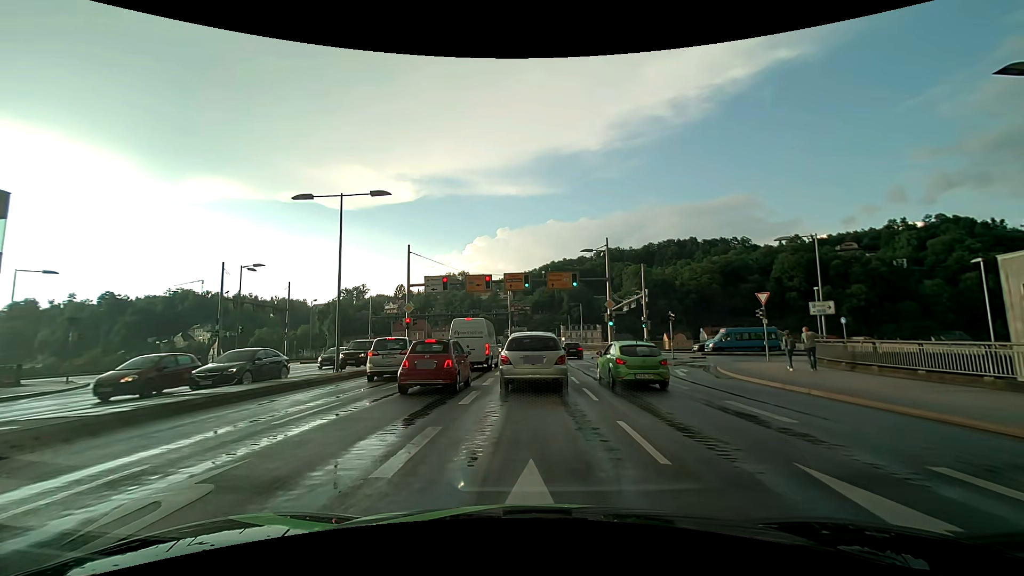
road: primary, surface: asphalt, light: Day
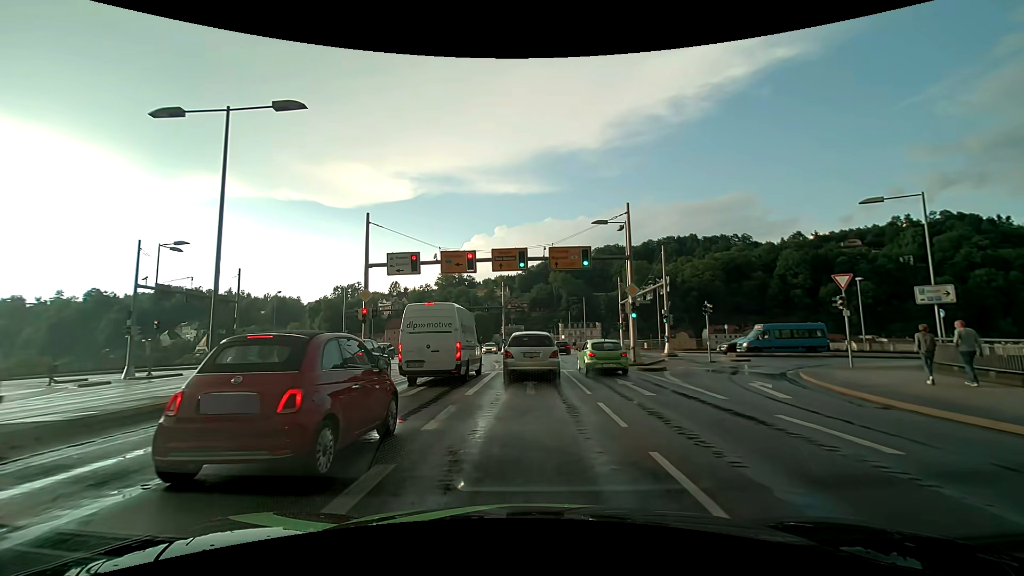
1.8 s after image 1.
(0.0, +8.7) m; 0°
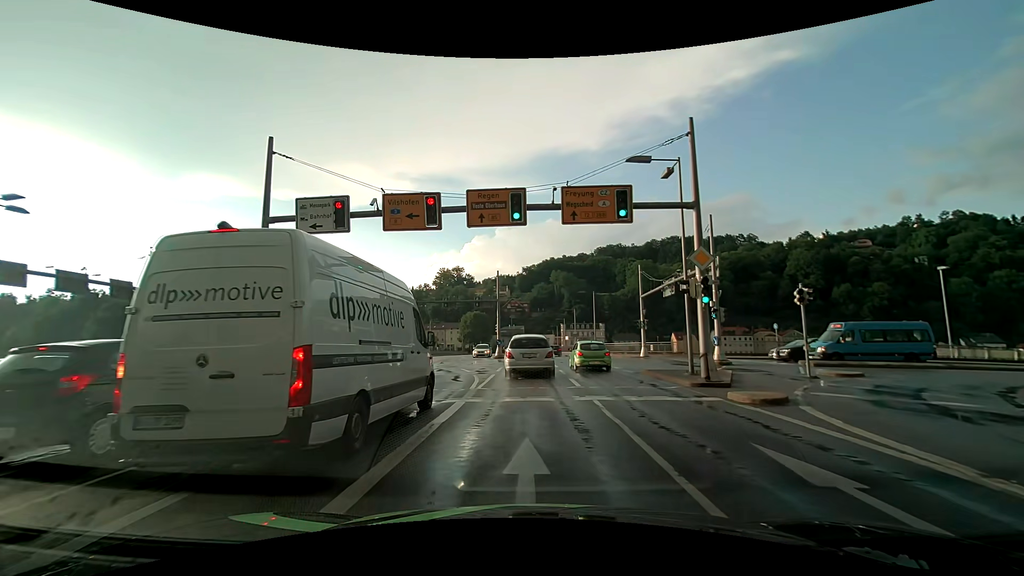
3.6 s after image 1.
(0.0, +10.7) m; 0°
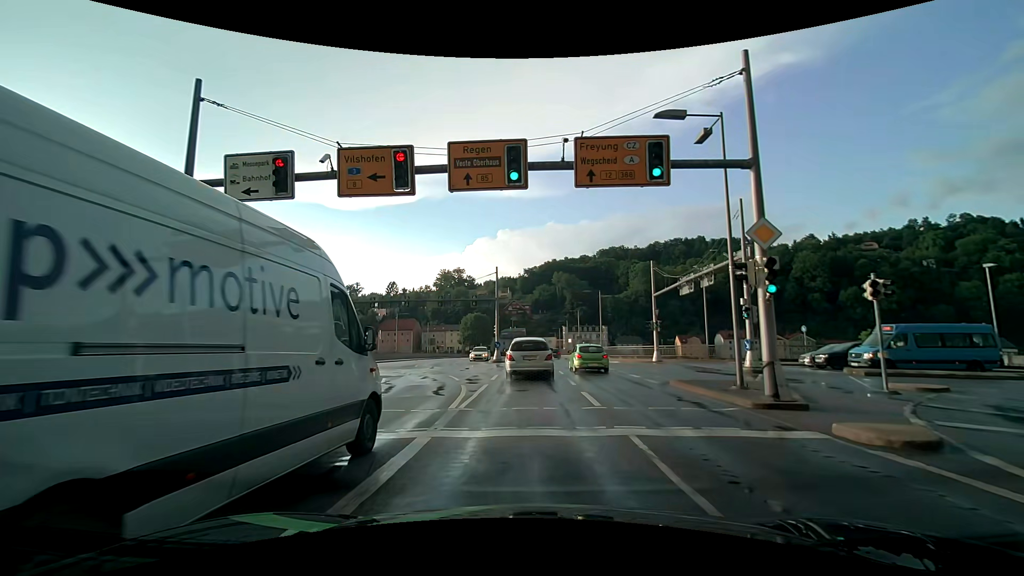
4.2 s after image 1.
(0.0, +4.1) m; 0°
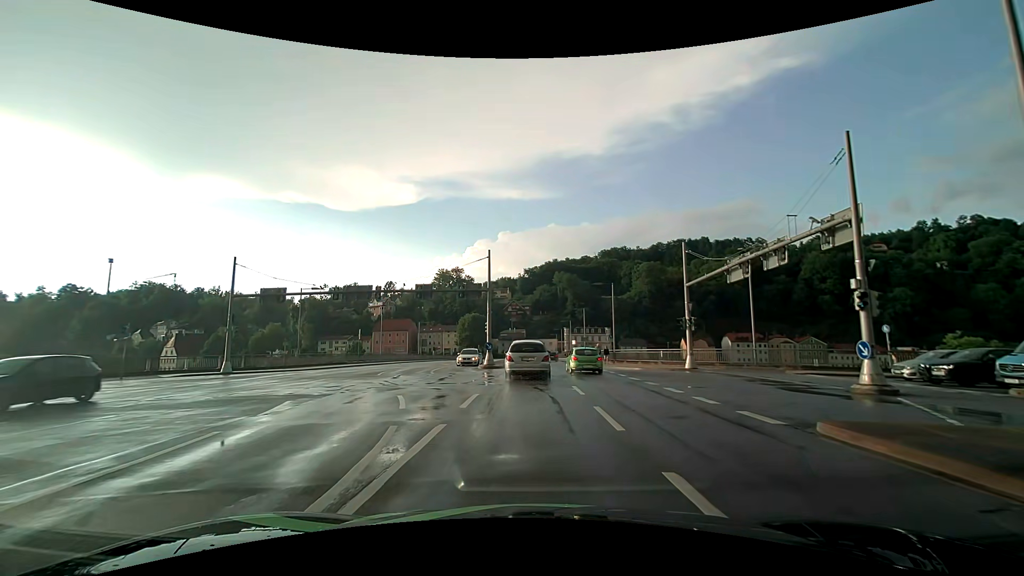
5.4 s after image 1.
(0.0, +8.8) m; +1°
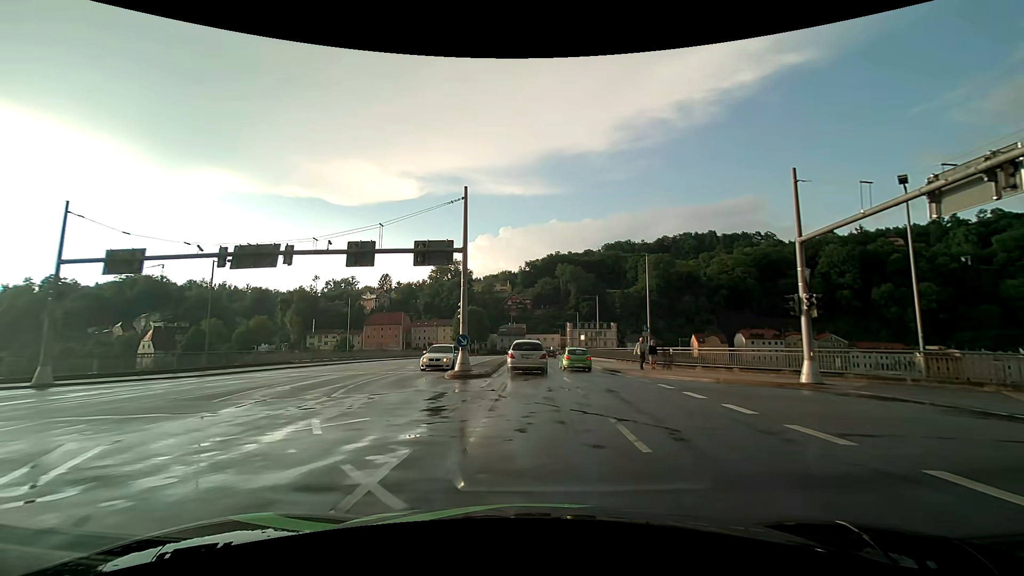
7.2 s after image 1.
(-0.2, +13.9) m; 0°
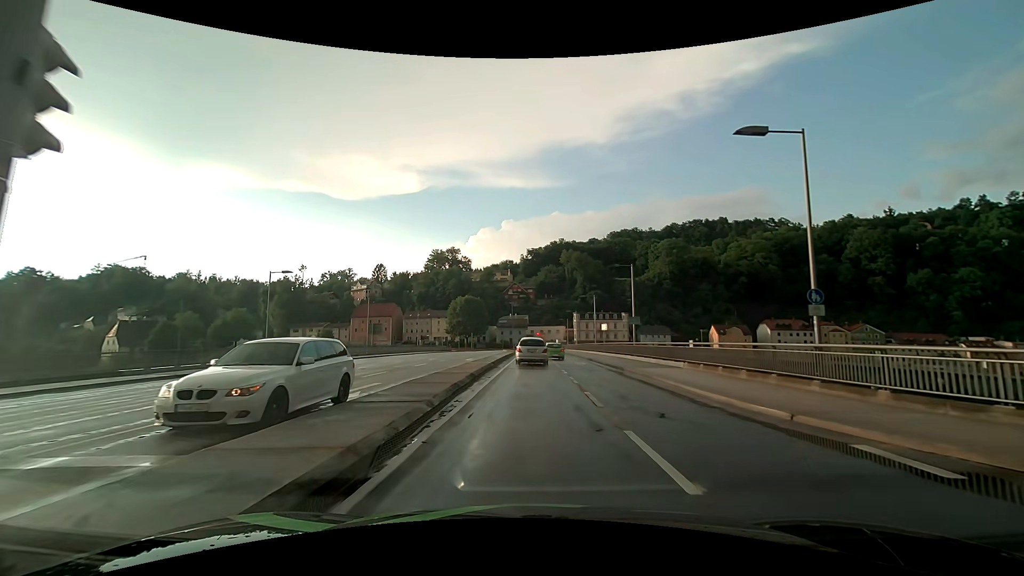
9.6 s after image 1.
(-0.2, +19.6) m; -1°
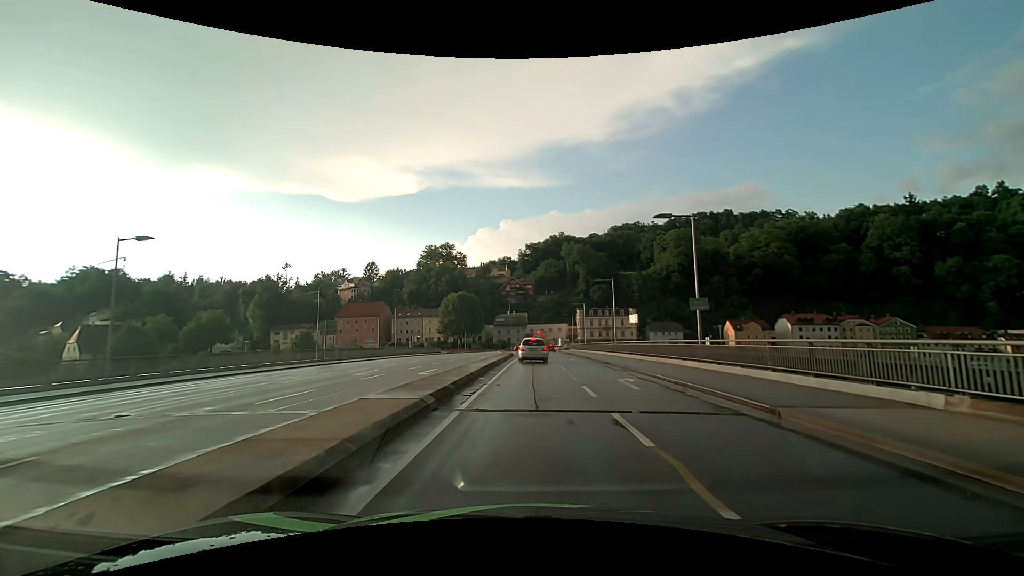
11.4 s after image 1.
(0.0, +15.8) m; 0°
(0, +10) (0, +20) (0, +30) (0, +40) (0, +50) (0, +60) (-1, +70) (-2, +80) (-3, +90) (-3, +100) m
